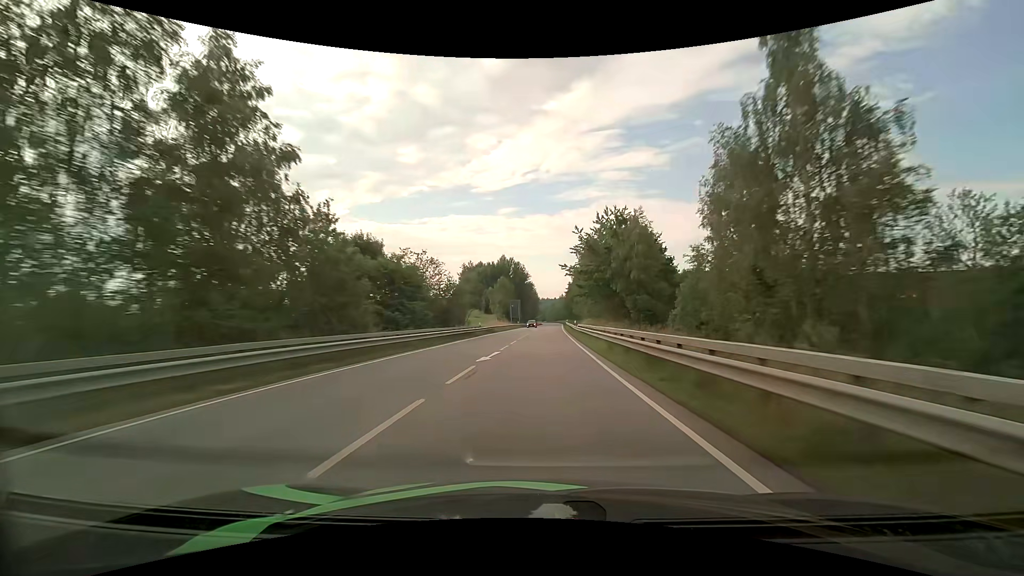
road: primary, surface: asphalt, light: Day
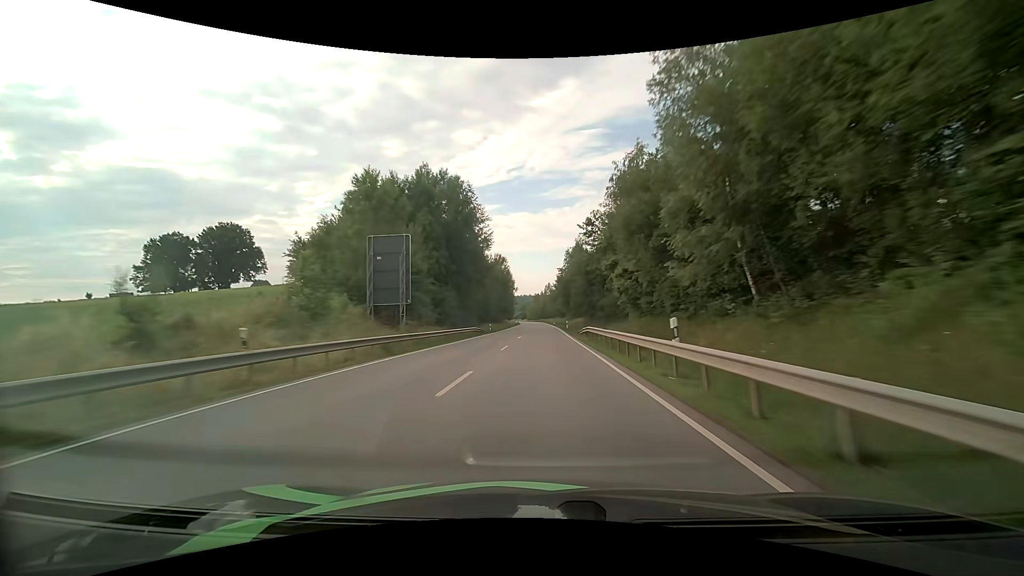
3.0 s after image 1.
(+2.5, +86.6) m; +2°
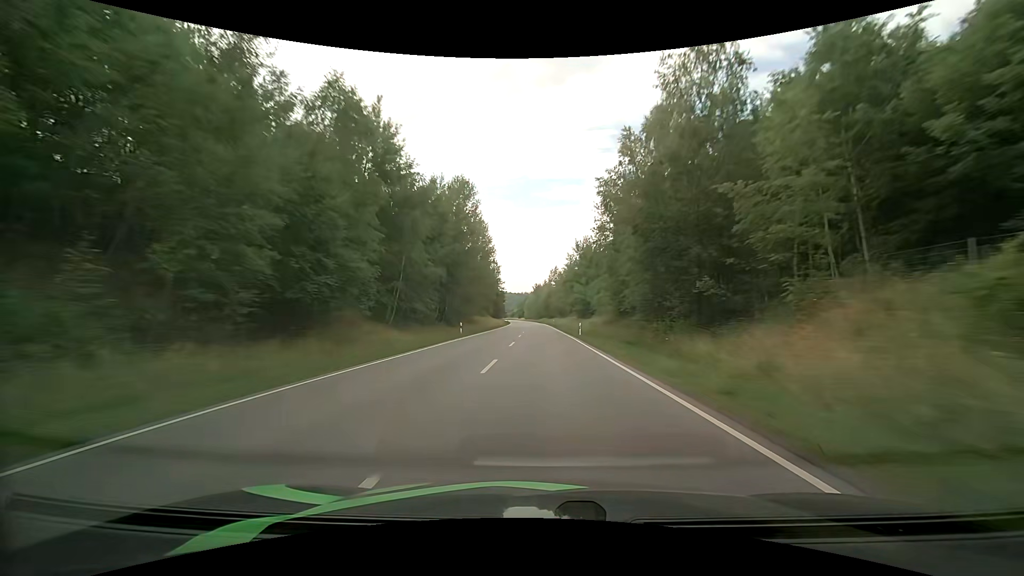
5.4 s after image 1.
(+0.3, +71.8) m; 0°
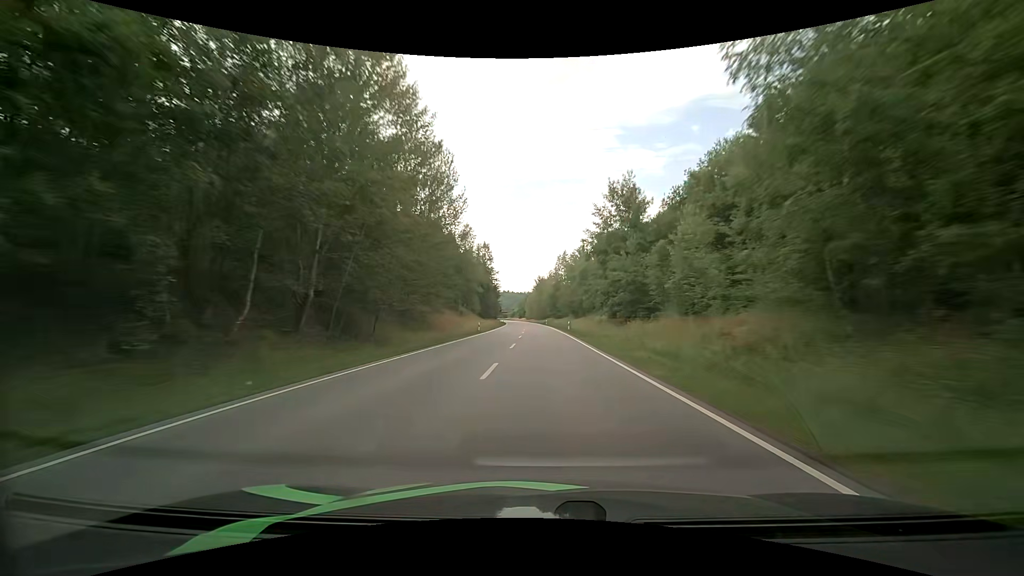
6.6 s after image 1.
(0.0, +36.5) m; 0°
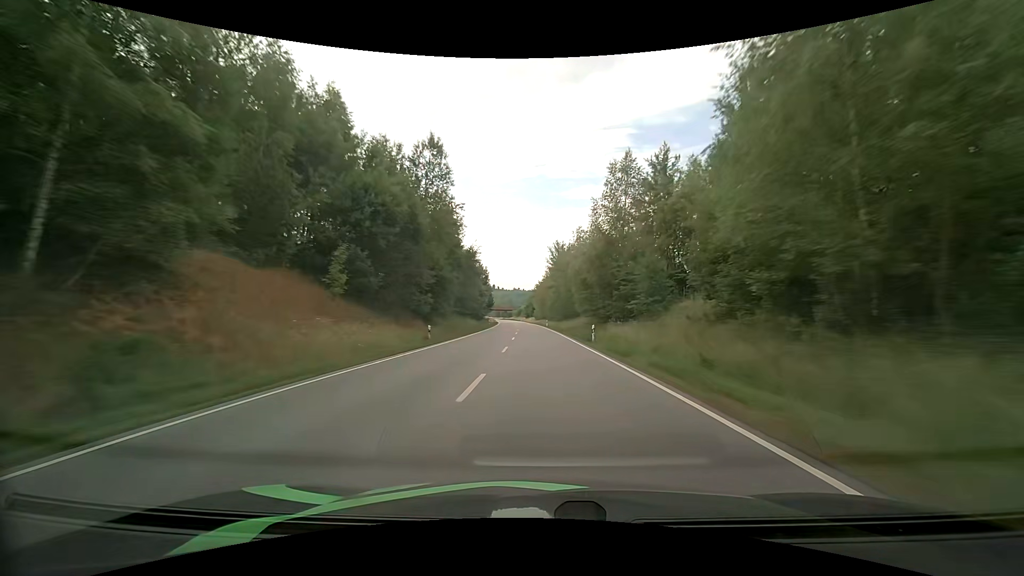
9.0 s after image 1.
(-0.8, +73.9) m; -2°
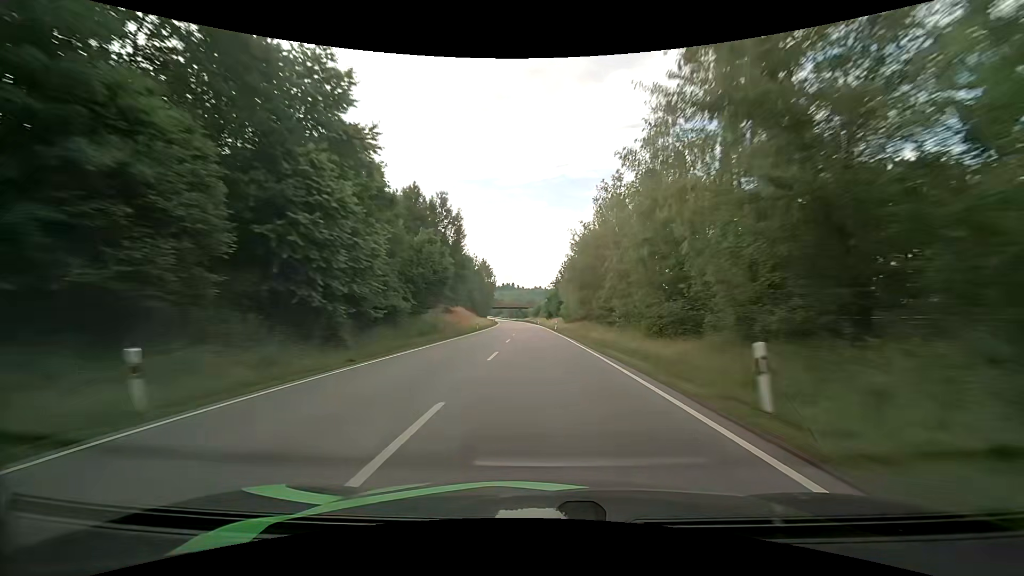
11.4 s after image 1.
(-1.4, +74.9) m; -2°
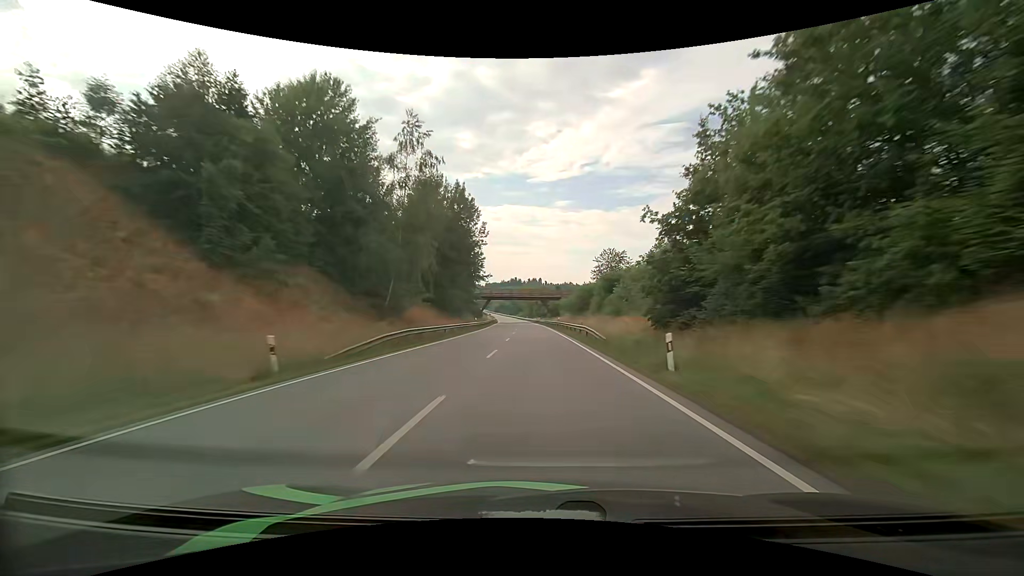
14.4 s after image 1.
(-2.7, +93.7) m; -3°
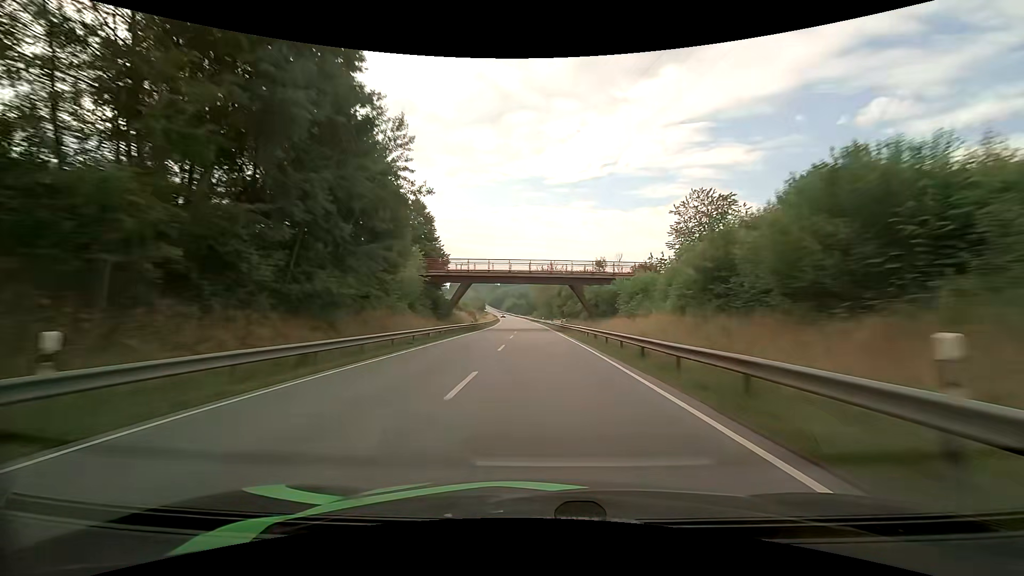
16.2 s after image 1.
(-1.0, +55.3) m; -2°
(0, +10) (0, +20) (0, +30) (0, +40) (-1, +50) (-1, +60) (-1, +70) (-2, +80) (-2, +90) (-3, +100) m
